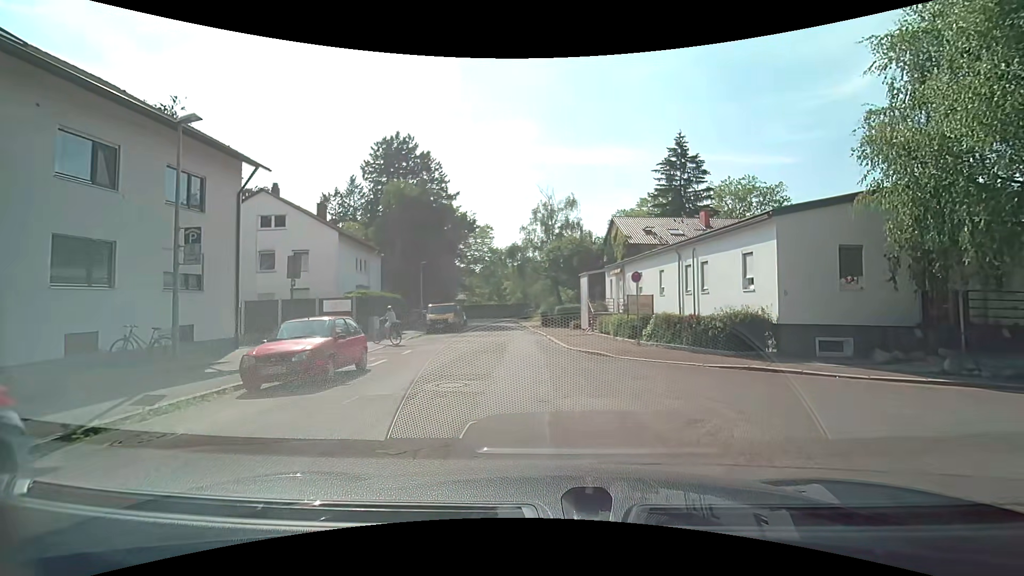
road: unclassified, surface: asphalt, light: Day
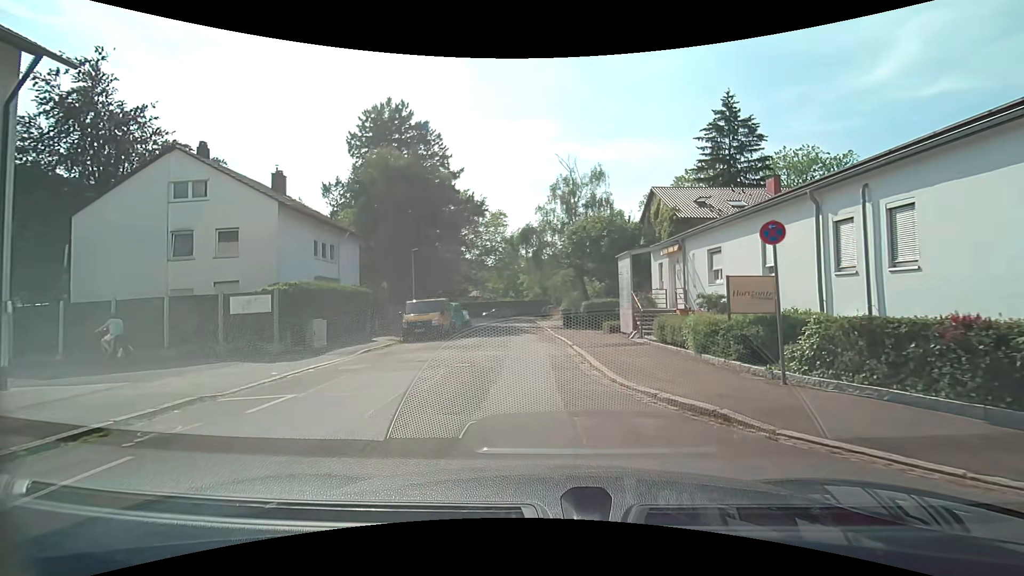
(-0.2, +9.8) m; -4°
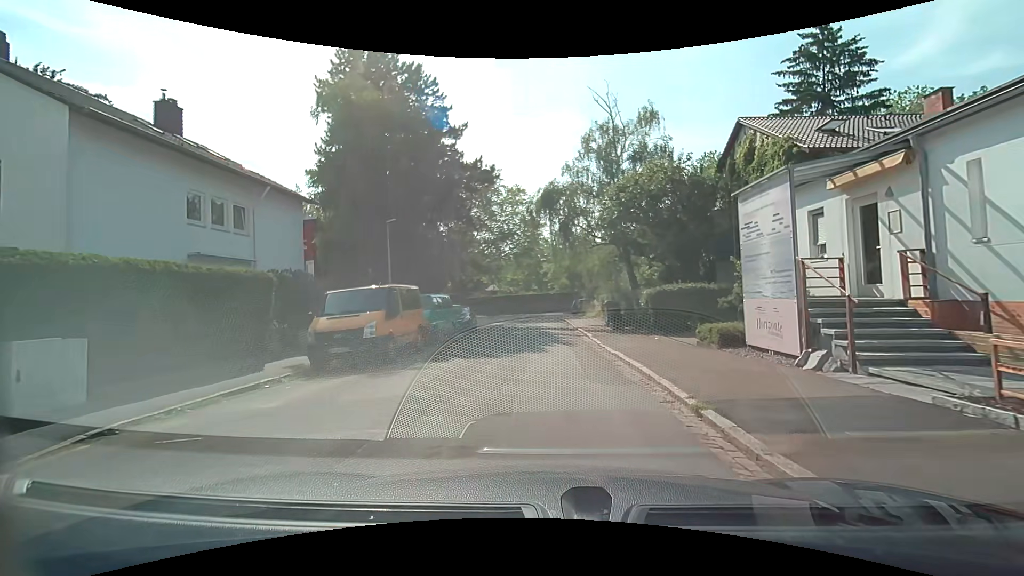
(-0.5, +12.0) m; -3°
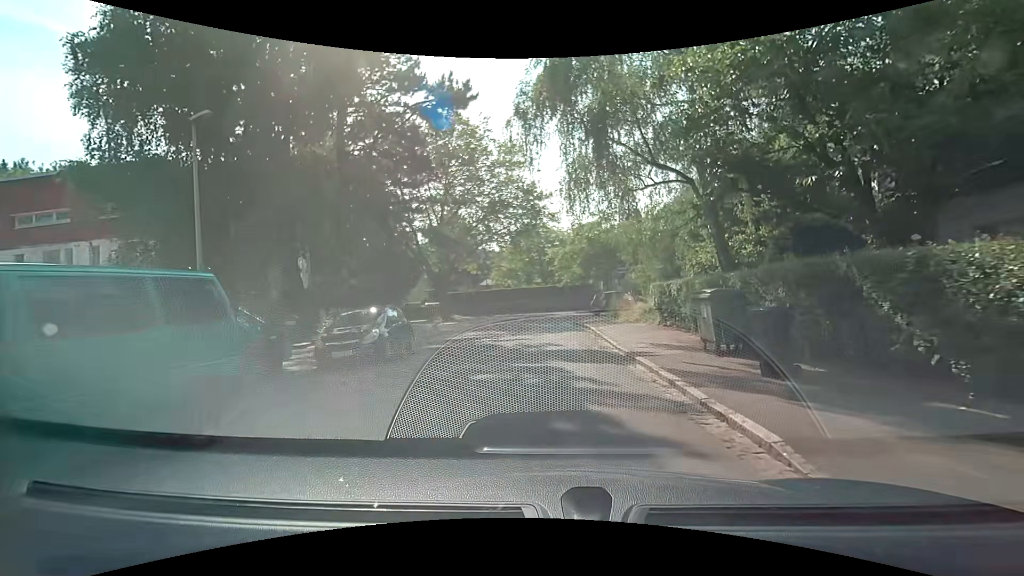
(-0.3, +15.5) m; -1°
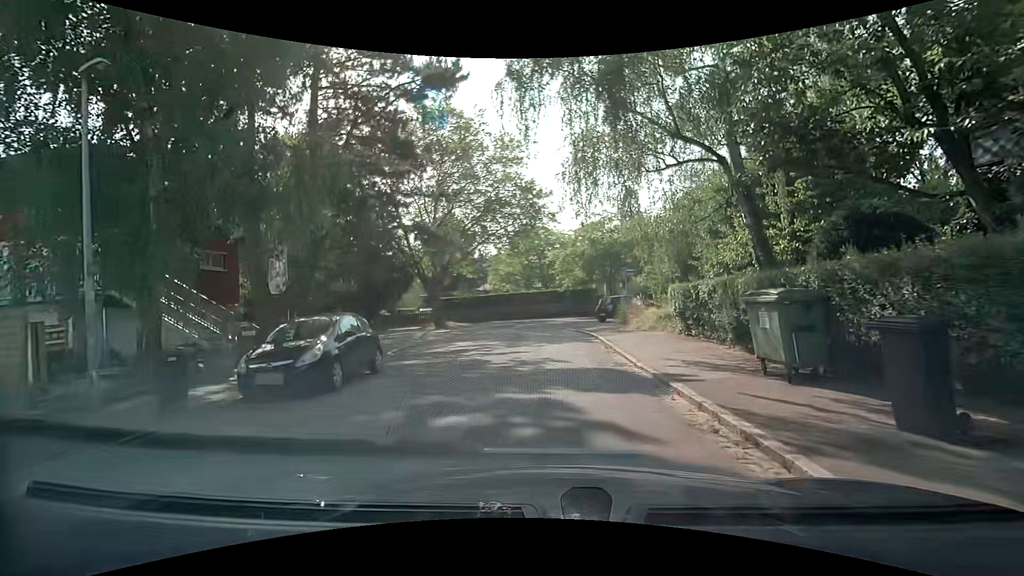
(0.0, +2.9) m; 0°
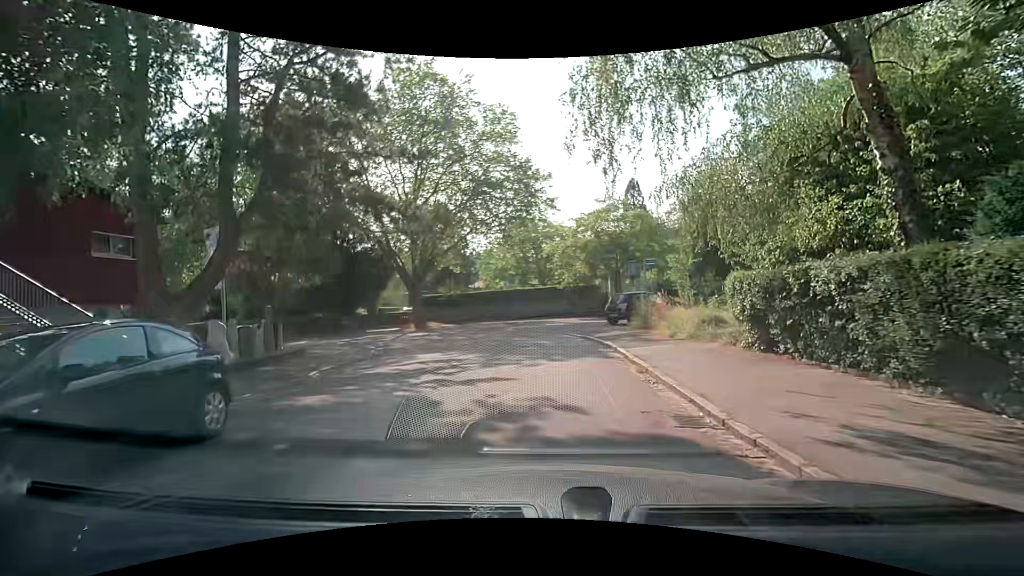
(-0.1, +5.7) m; 0°
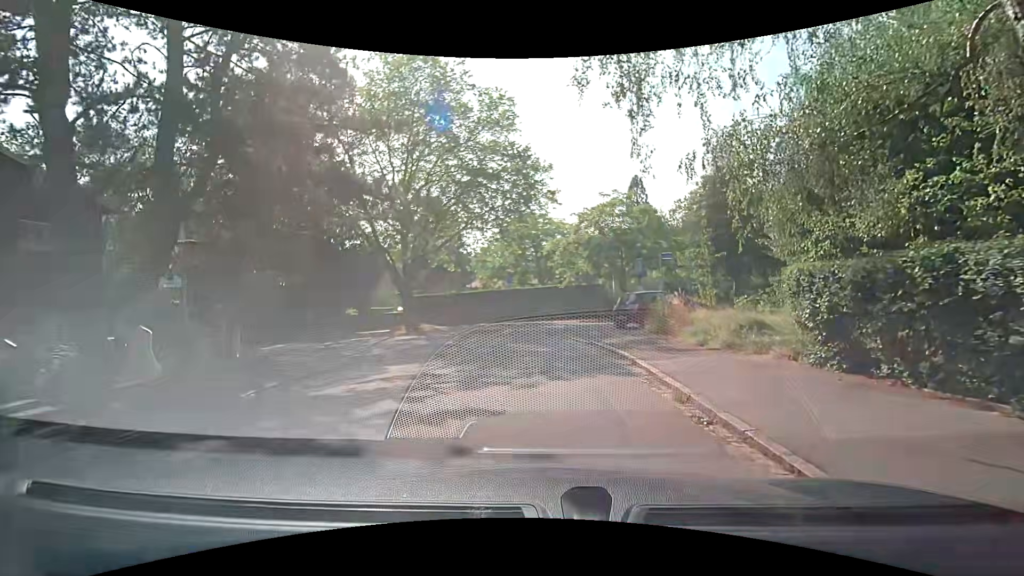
(0.0, +2.7) m; 0°
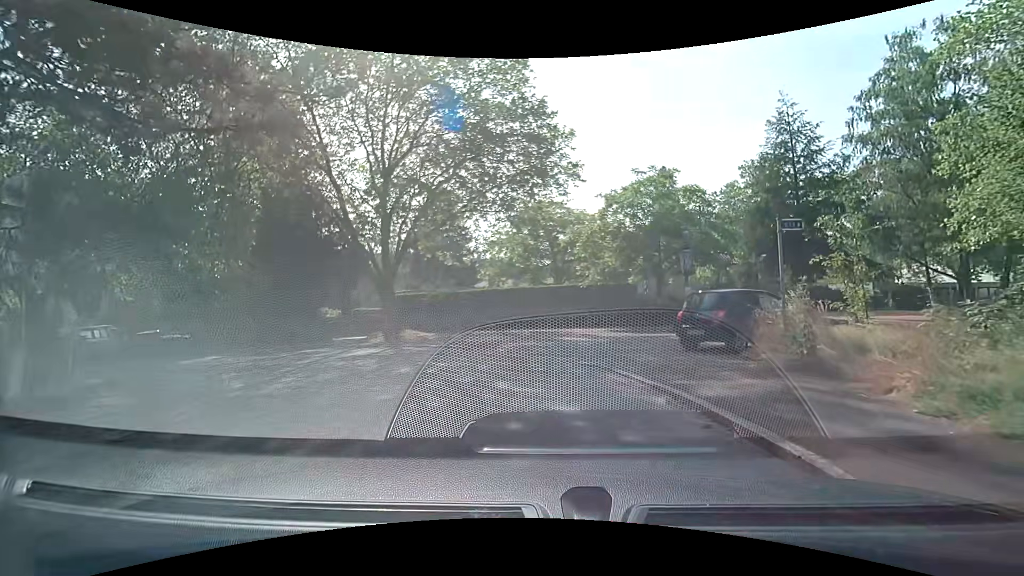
(-0.1, +7.7) m; -2°
